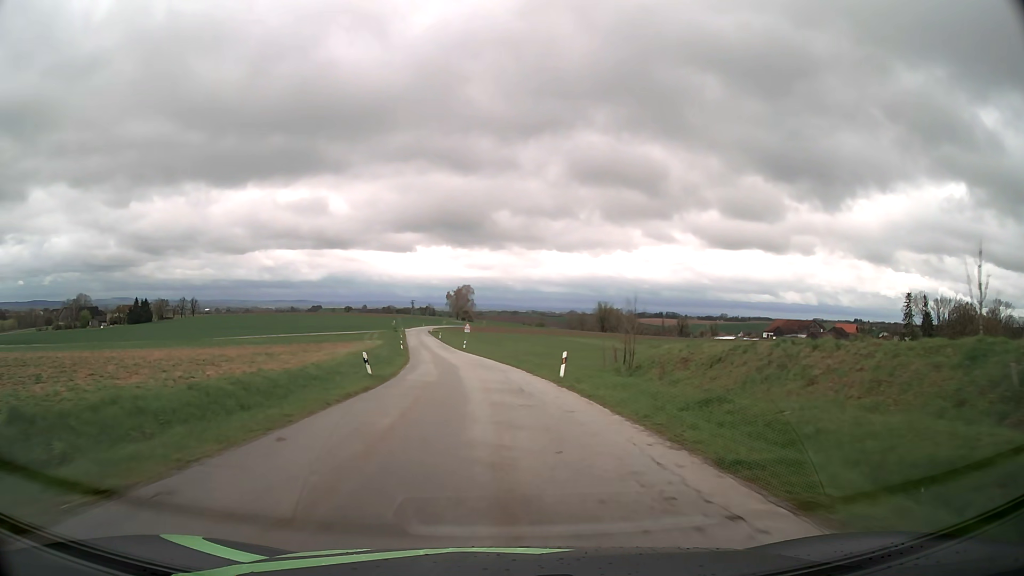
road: tertiary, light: Day
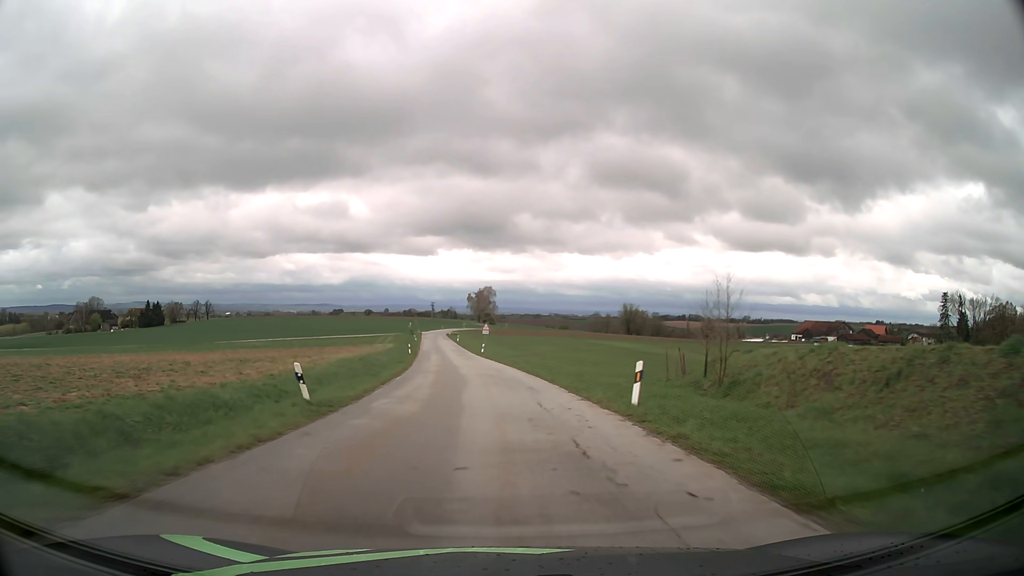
(-0.2, +10.4) m; -2°
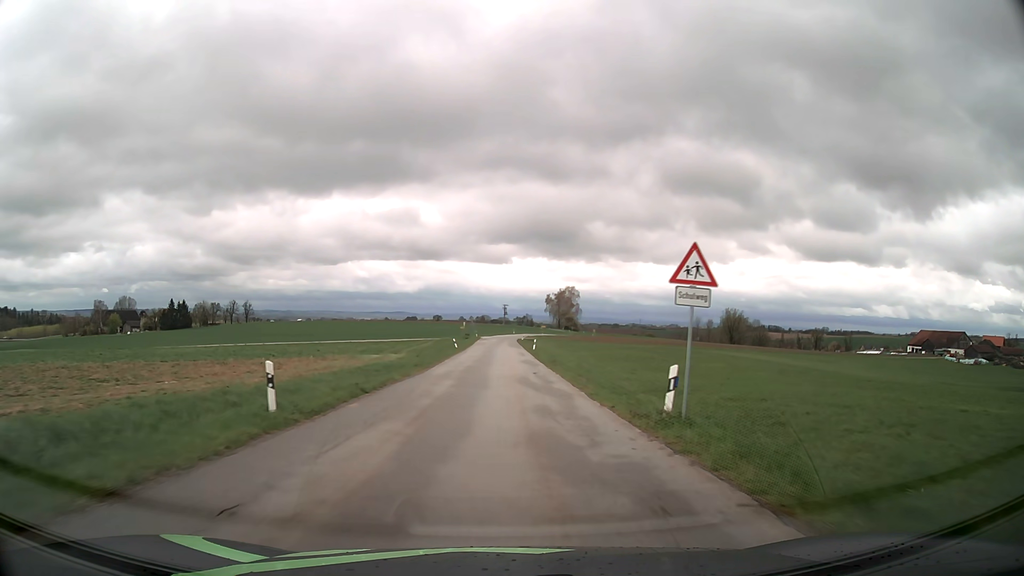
(-3.6, +52.7) m; -7°
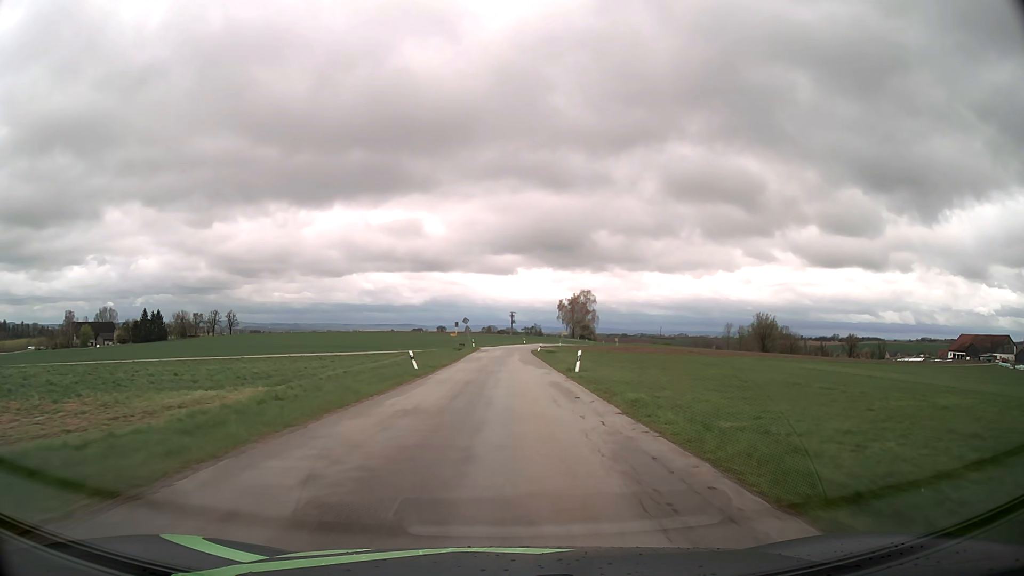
(-0.2, +32.2) m; -1°
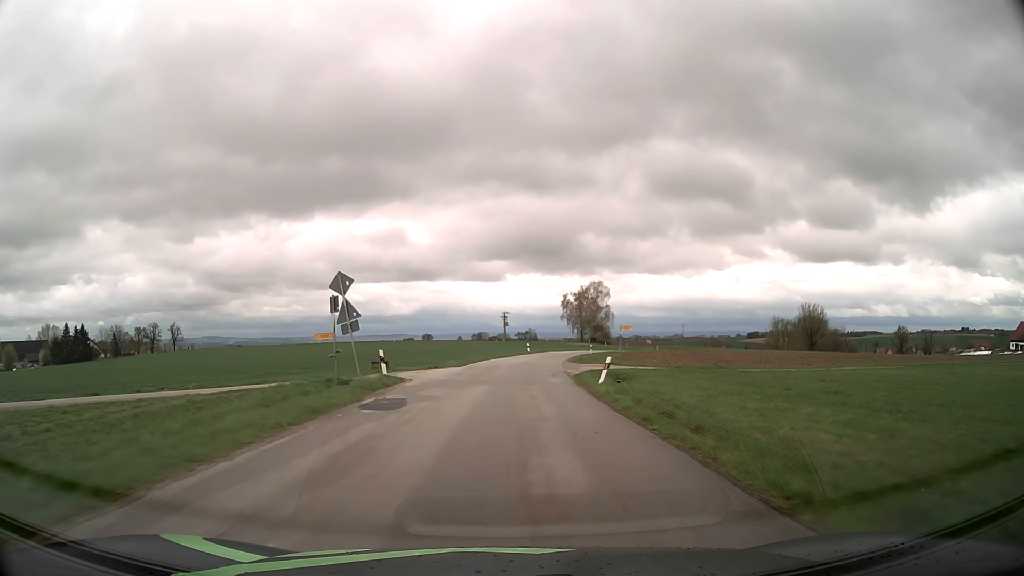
(+0.3, +54.3) m; +1°
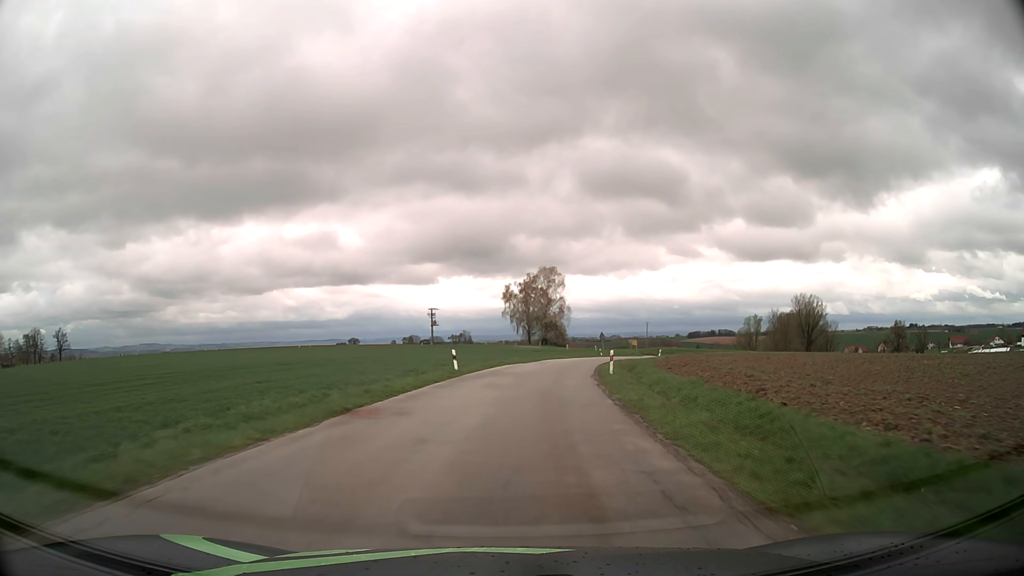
(+1.6, +43.8) m; +5°
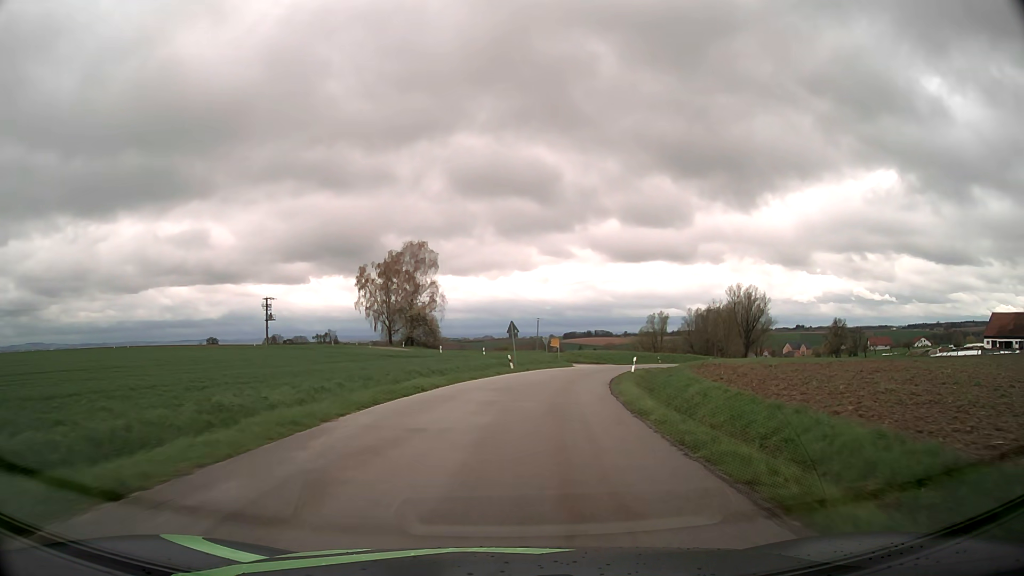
(+3.2, +40.9) m; +10°
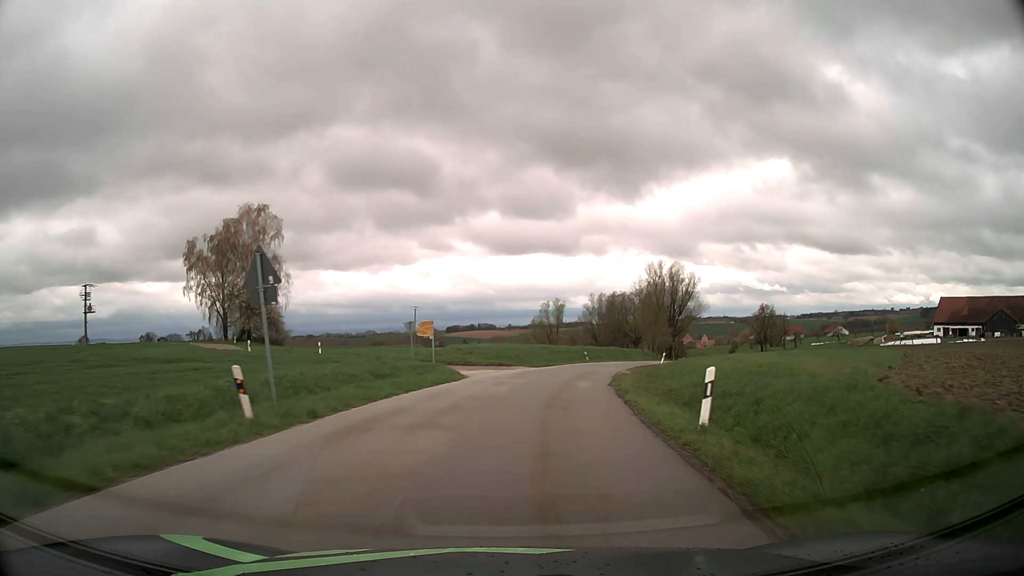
(+2.4, +29.0) m; +10°
(0, +10) (+1, +20) (+3, +30) (+5, +40) (+8, +49) (+11, +59) (+15, +68) (+19, +77) (+23, +86) (+28, +95) m
